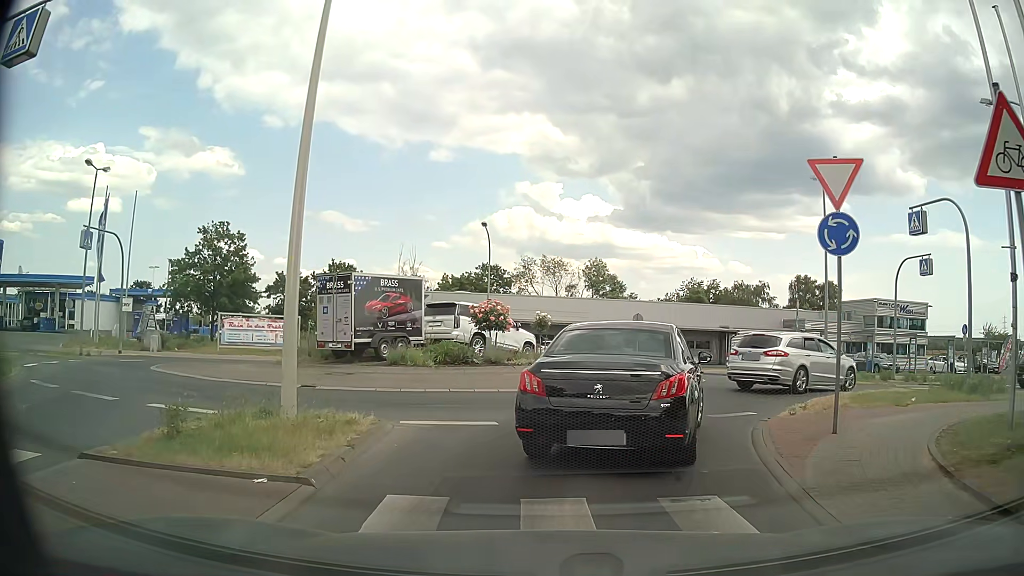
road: unclassified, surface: asphalt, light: Day
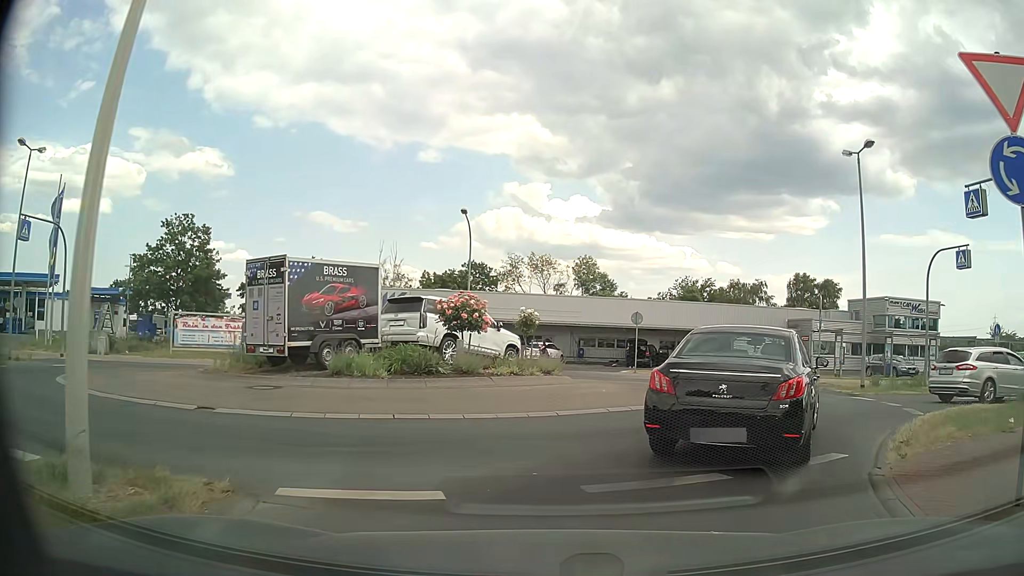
(-0.1, +4.3) m; -1°
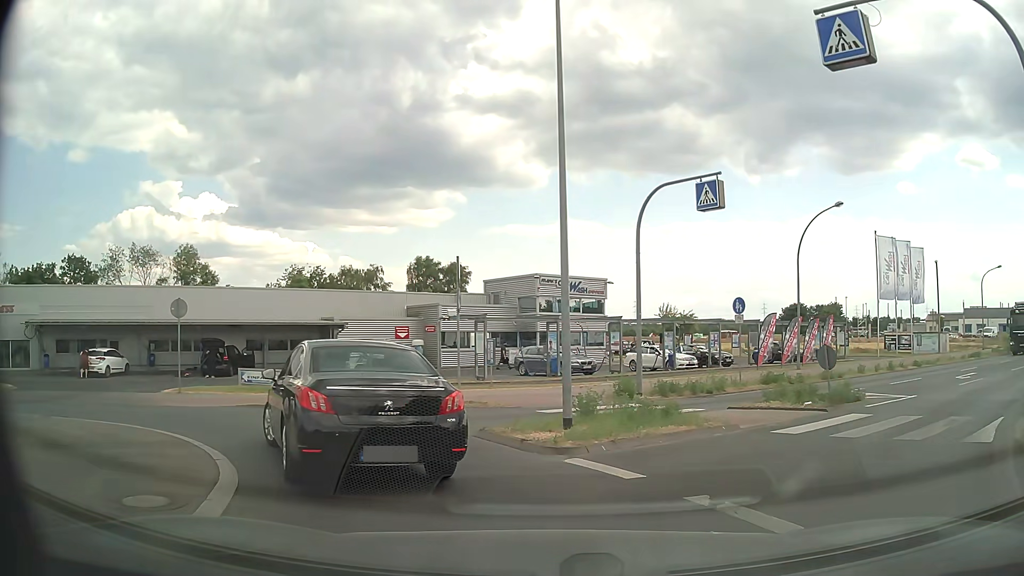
(+3.4, +11.0) m; +34°
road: tertiary
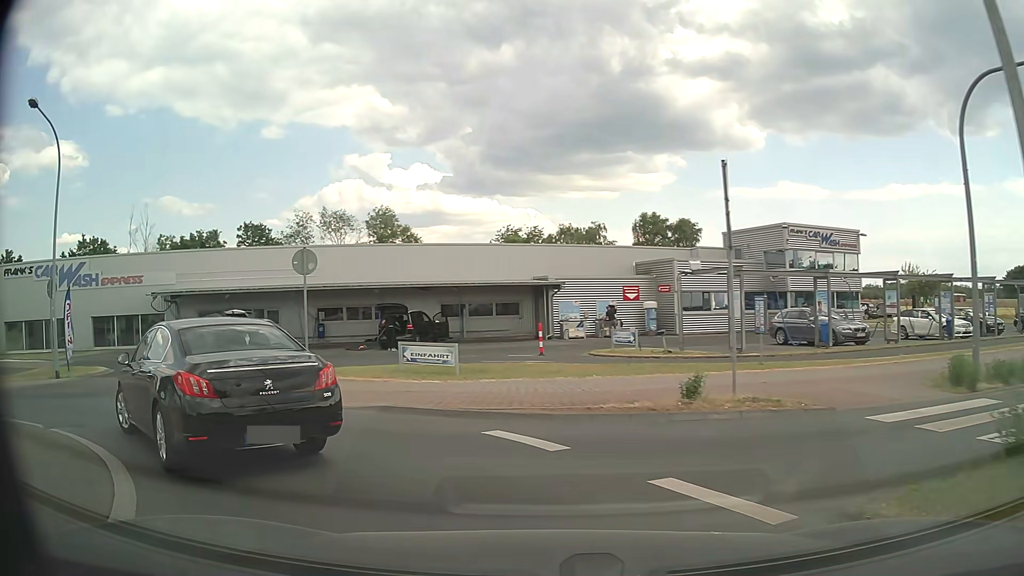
(-1.1, +6.6) m; -22°
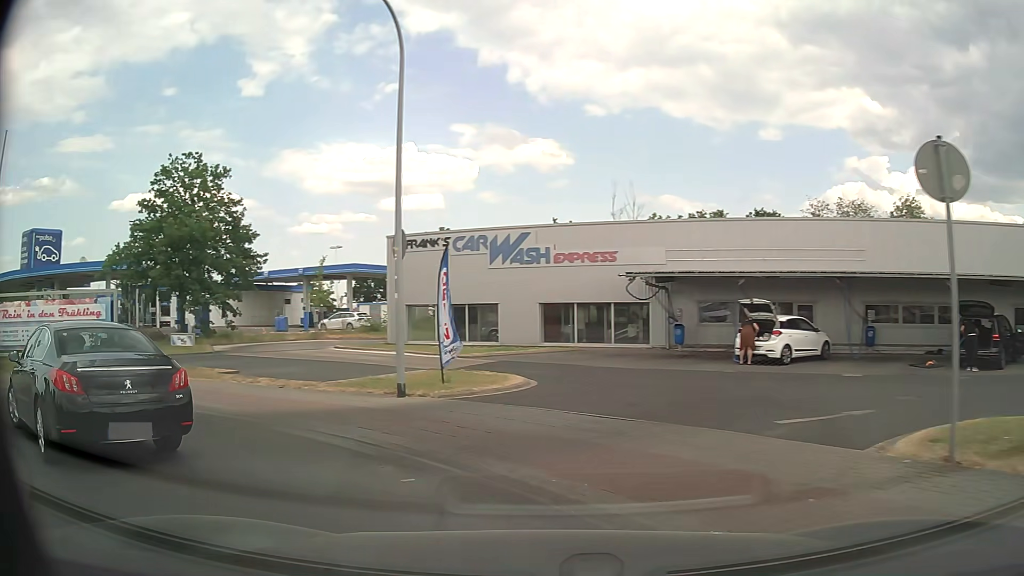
(-2.9, +9.0) m; -41°
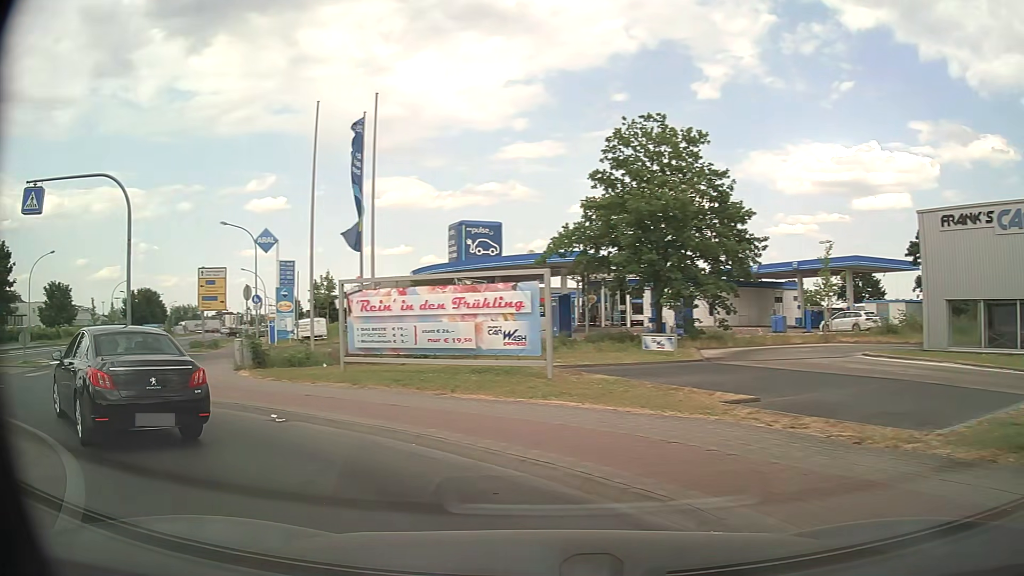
(-2.5, +6.5) m; -41°
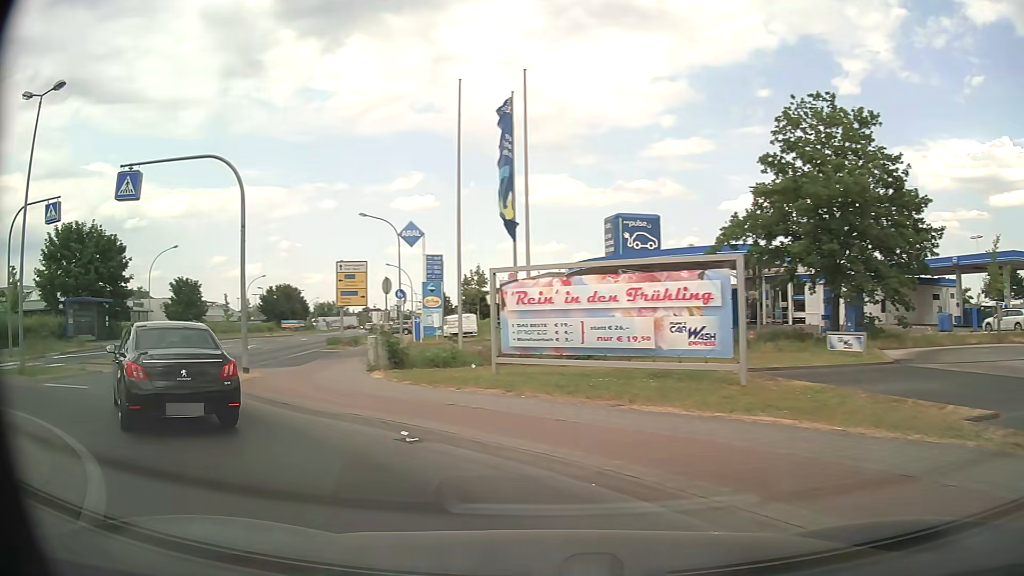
(-0.3, +2.3) m; -13°
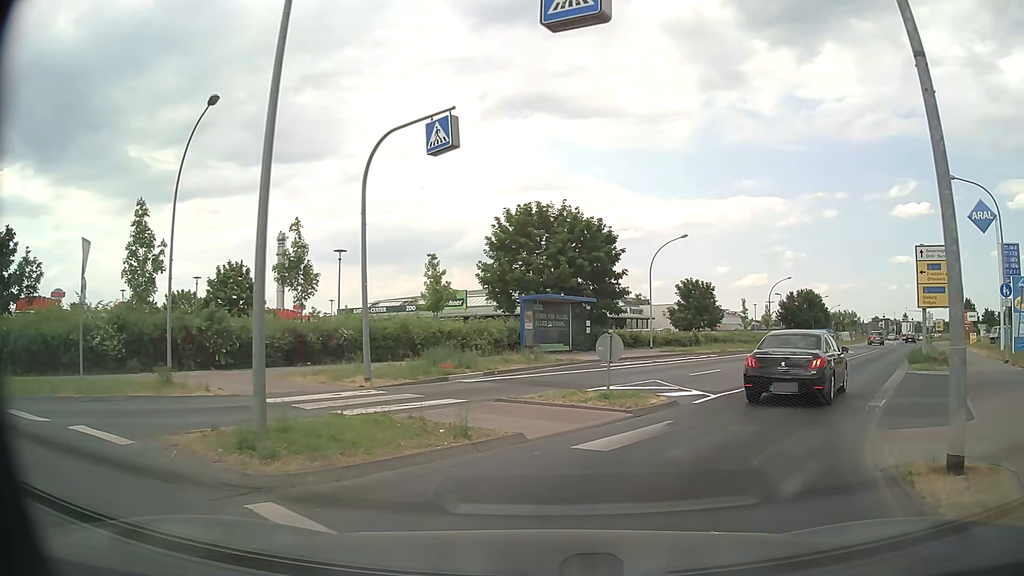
(-5.8, +10.8) m; -43°
(+2, +10) (+7, +18) (+12, +27) (+18, +35) (+23, +43) (+29, +52) (+34, +60) (+40, +69) (+45, +77) (+51, +85) m
